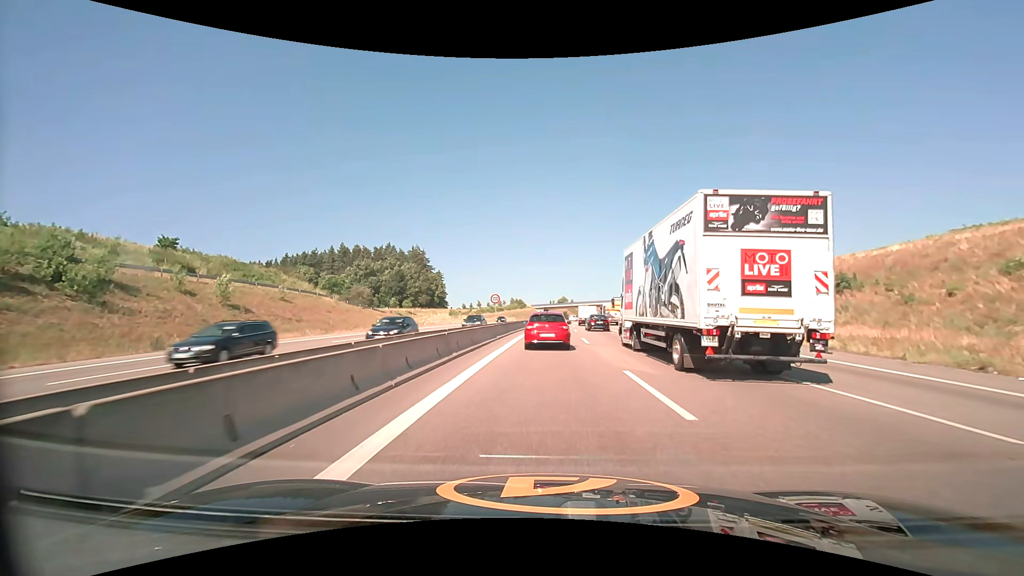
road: motorway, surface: asphalt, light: Day
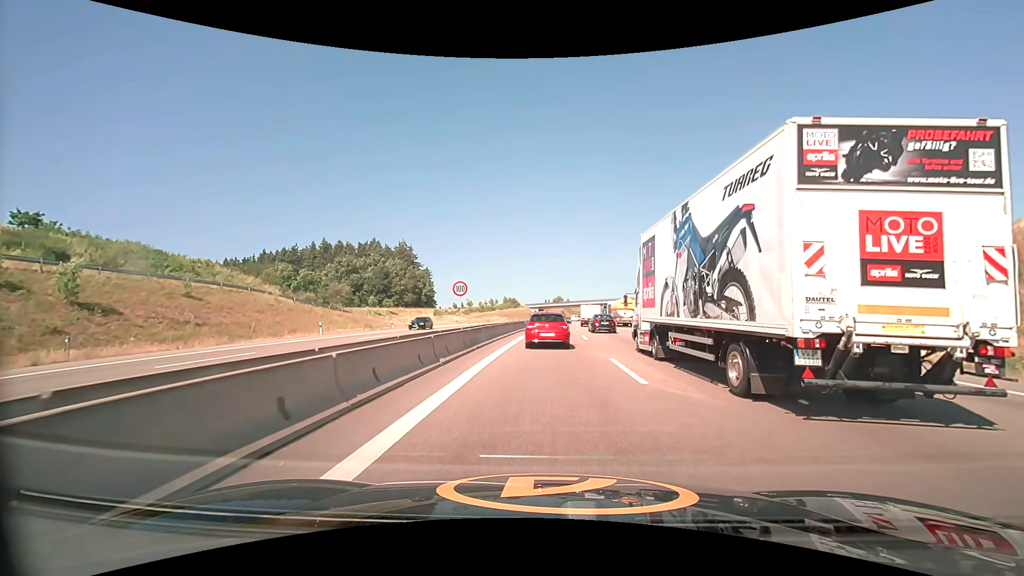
(+0.1, +14.2) m; 0°
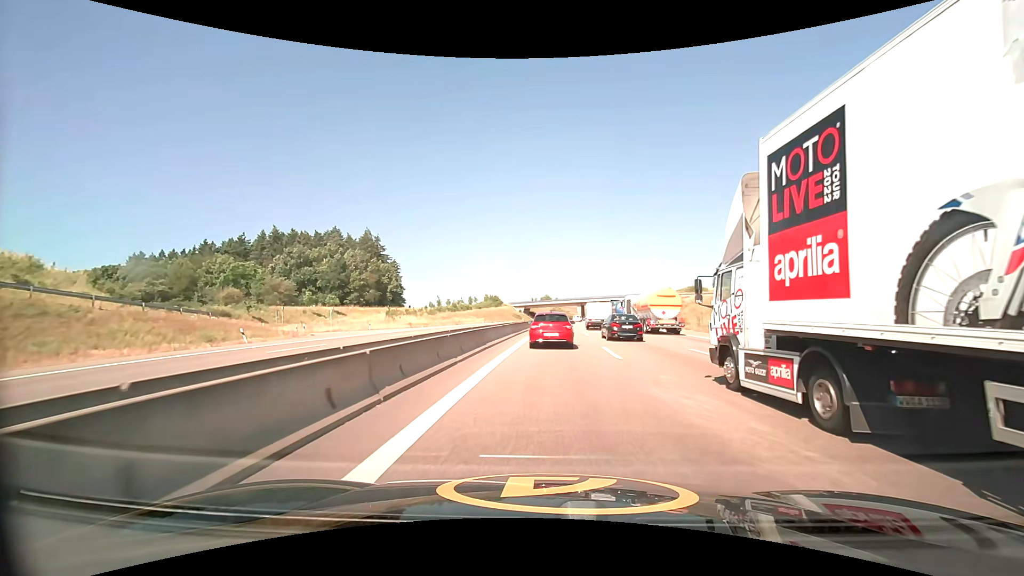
(+0.4, +29.4) m; +2°
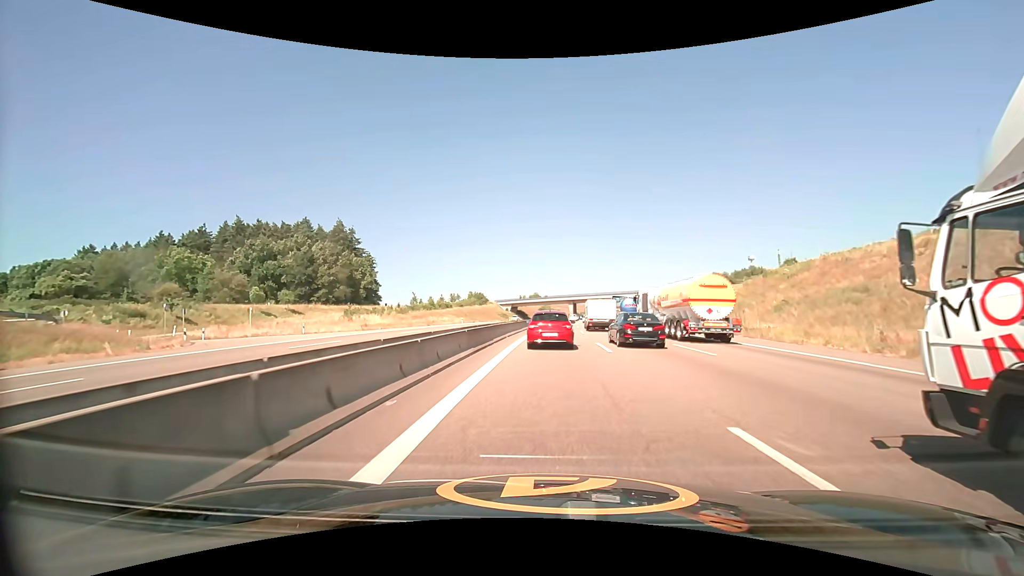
(+0.1, +15.1) m; +1°
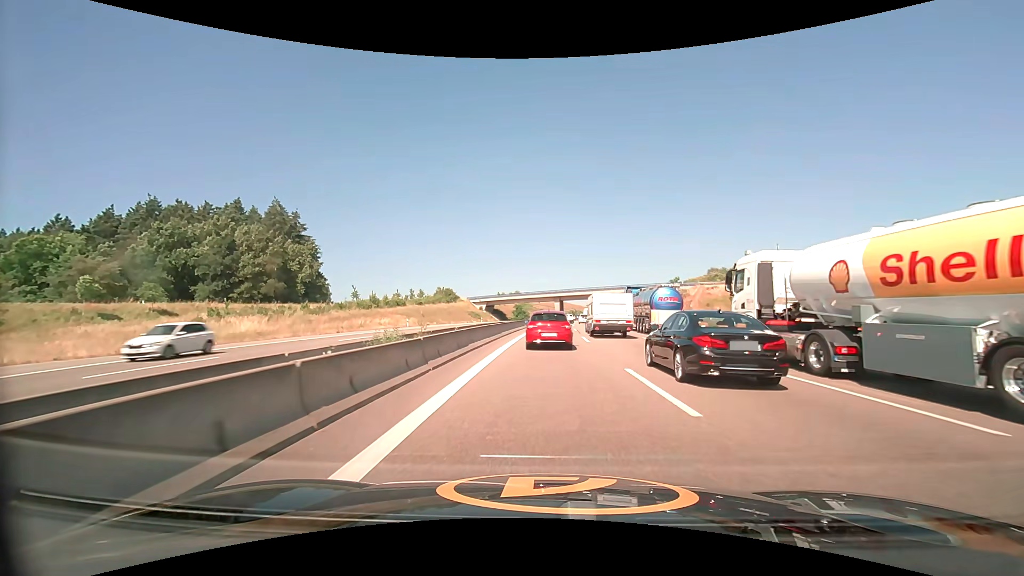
(+0.7, +28.6) m; +2°
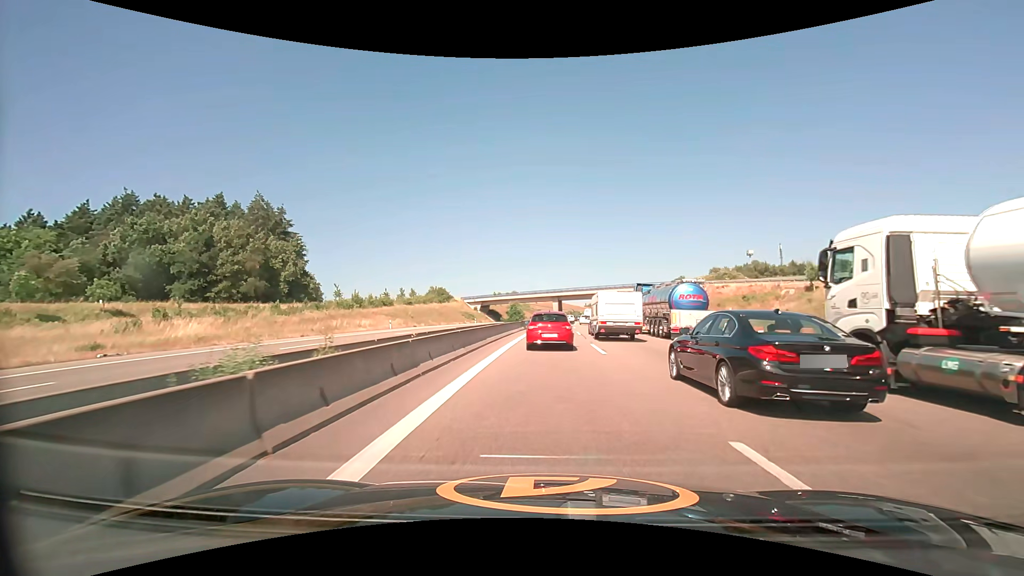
(0.0, +7.0) m; 0°
(0, +10) (0, +20) (0, +30) (+1, +40) (+1, +50) (+2, +60) (+3, +70) (+3, +80) (+4, +90) (+5, +100) m
